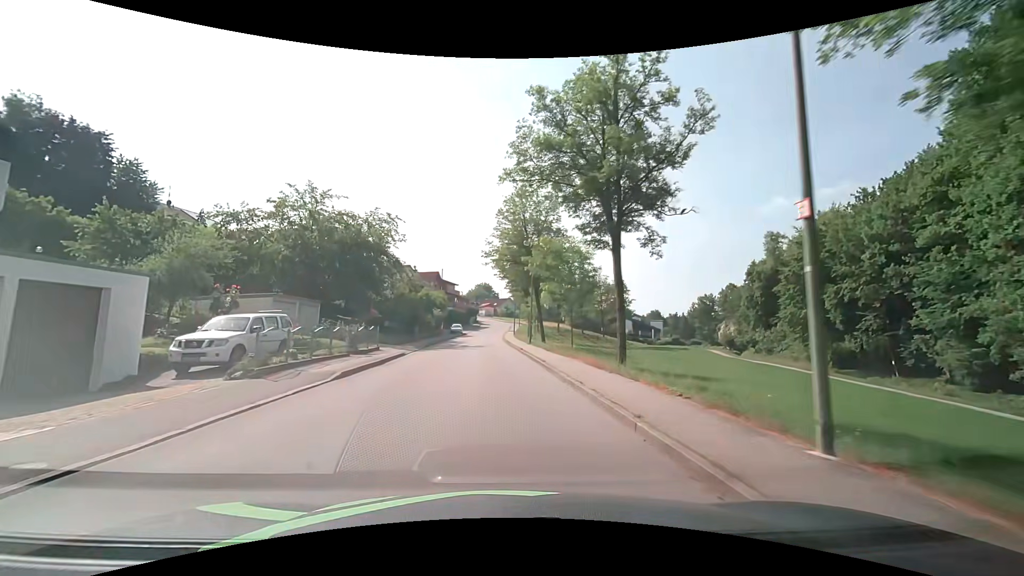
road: unclassified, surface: asphalt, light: Day
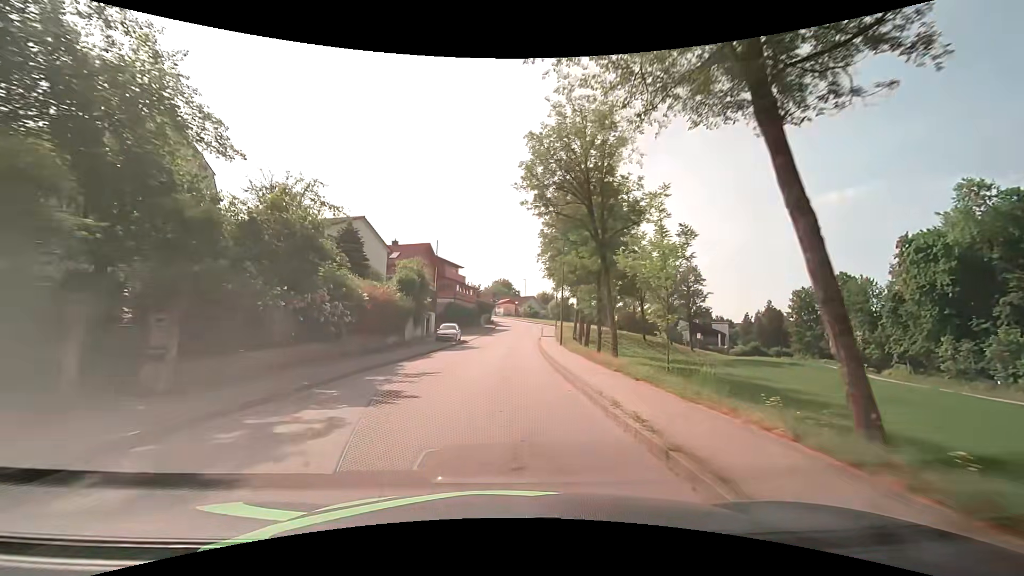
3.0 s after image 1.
(-1.3, +36.1) m; -2°
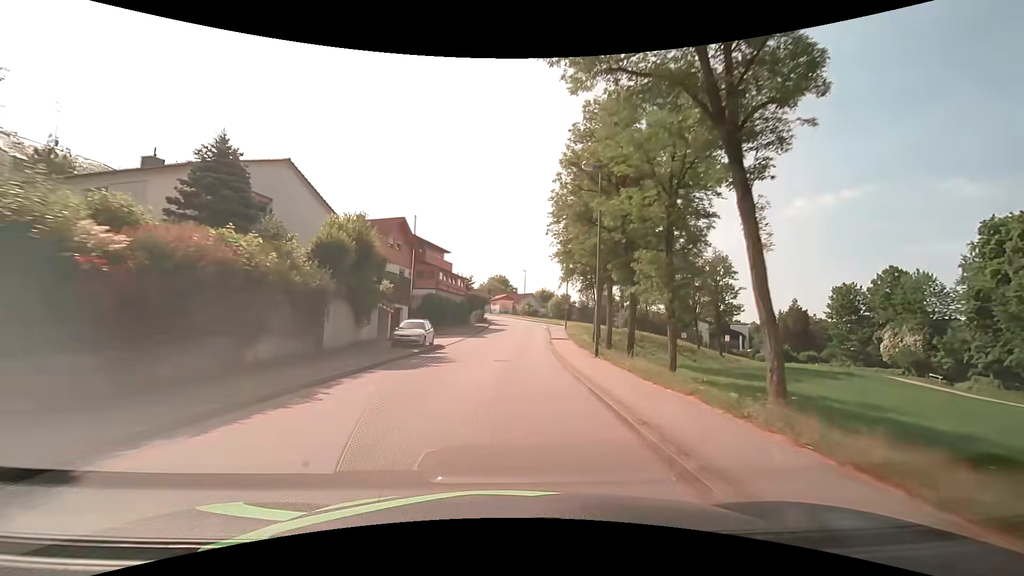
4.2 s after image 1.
(0.0, +14.3) m; 0°
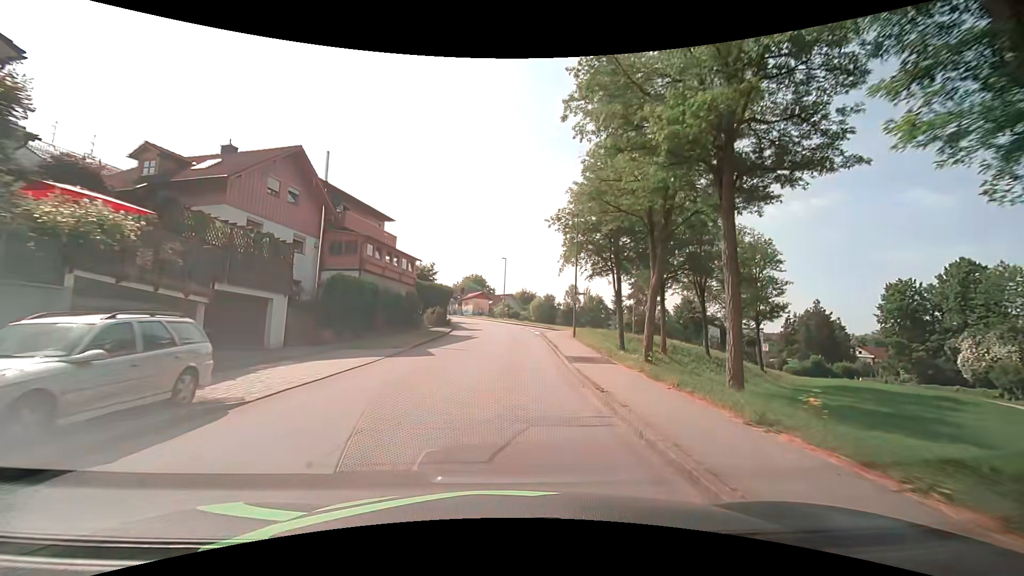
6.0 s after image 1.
(+0.5, +20.1) m; +3°
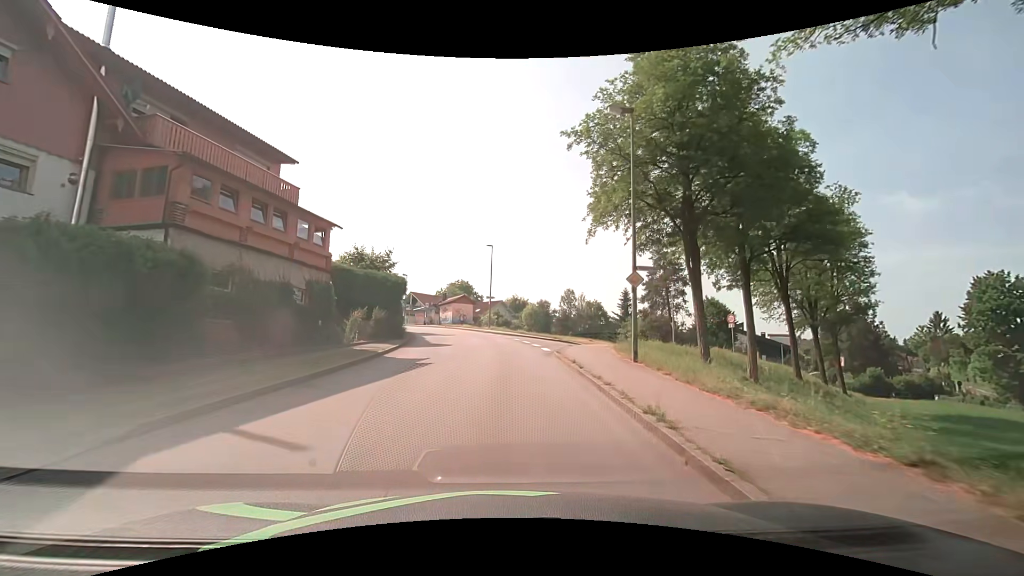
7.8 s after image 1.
(0.0, +16.4) m; +1°
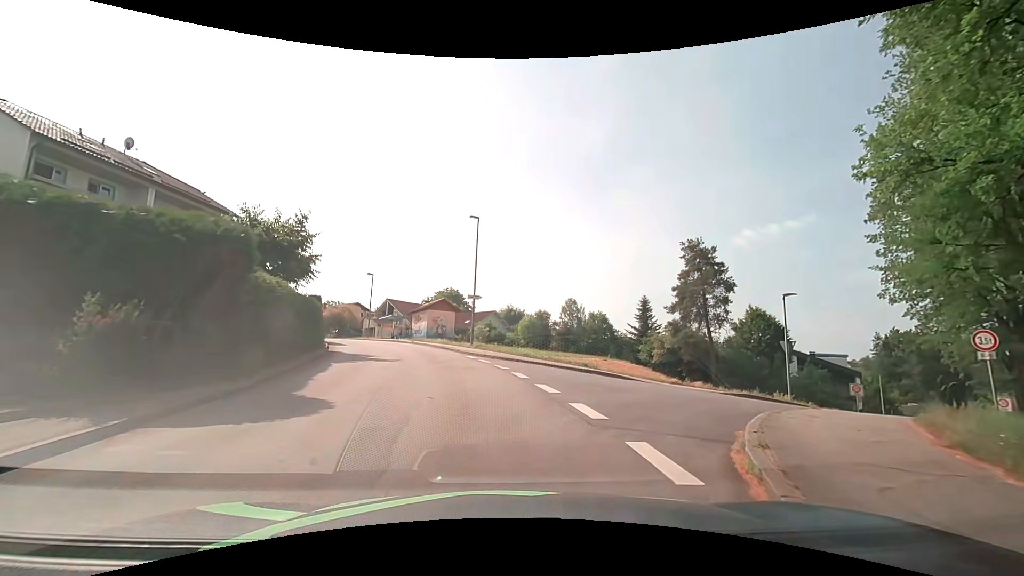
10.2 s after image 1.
(-0.1, +16.7) m; 0°
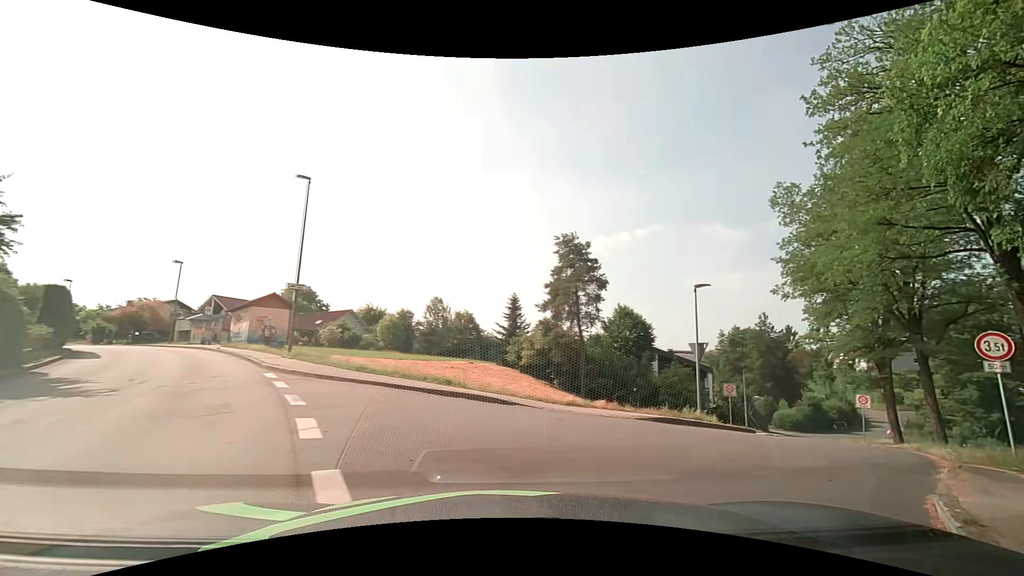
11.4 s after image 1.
(+0.5, +6.8) m; +15°
